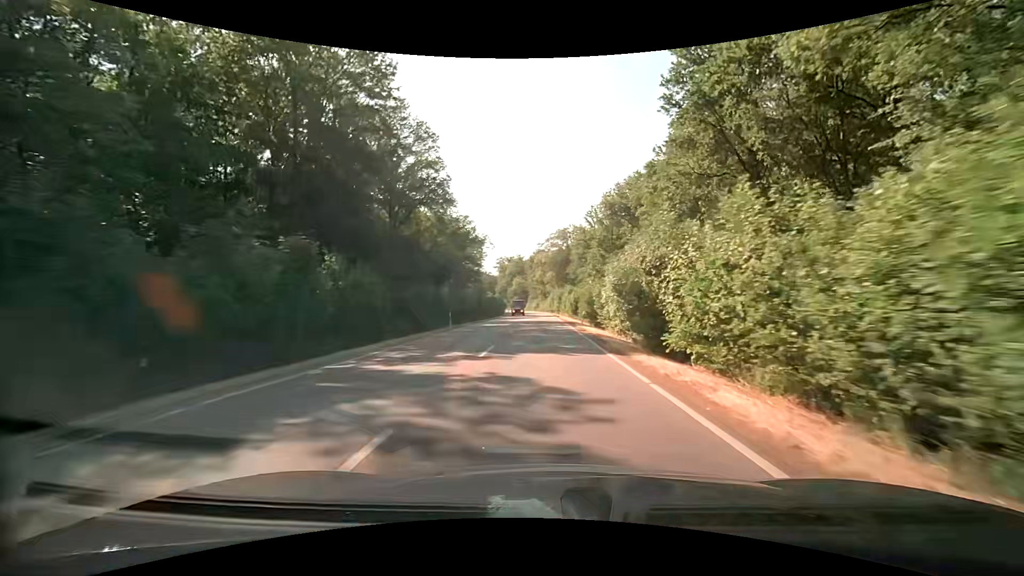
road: secondary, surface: asphalt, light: Day
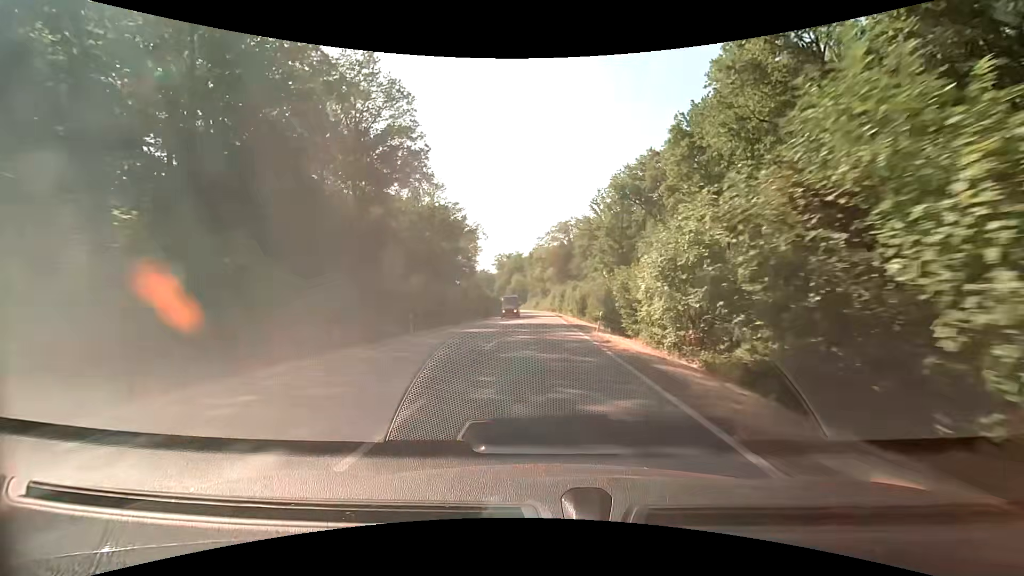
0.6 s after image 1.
(-0.1, +10.2) m; -1°
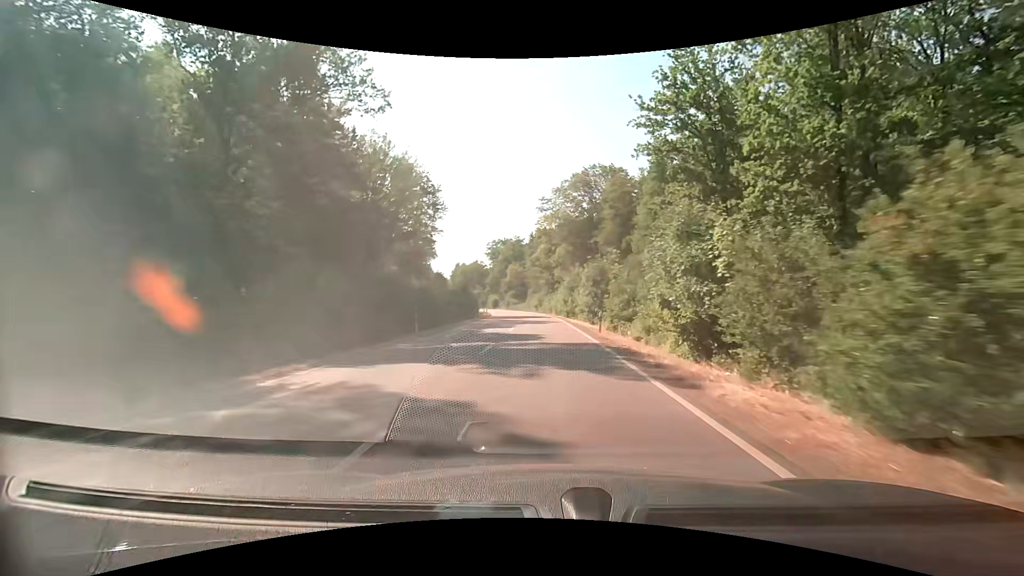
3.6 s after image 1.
(-0.2, +49.8) m; 0°
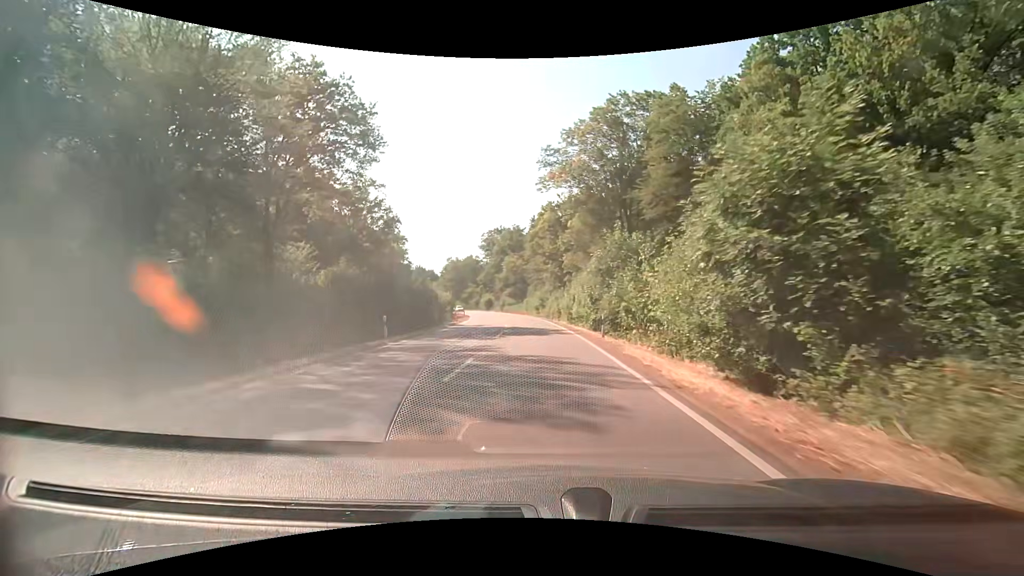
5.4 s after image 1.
(-0.4, +28.7) m; -1°
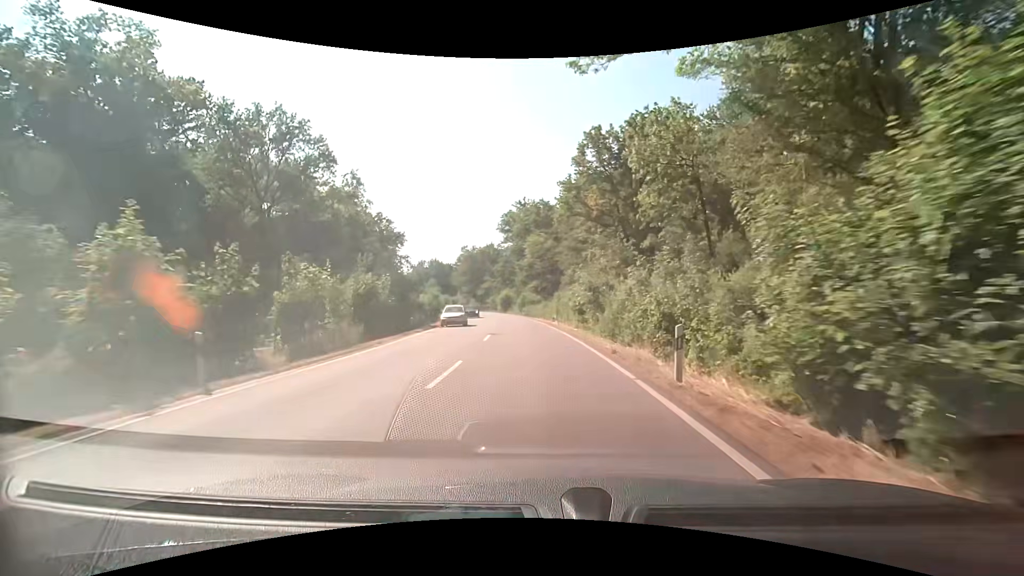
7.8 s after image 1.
(-0.6, +36.6) m; -3°
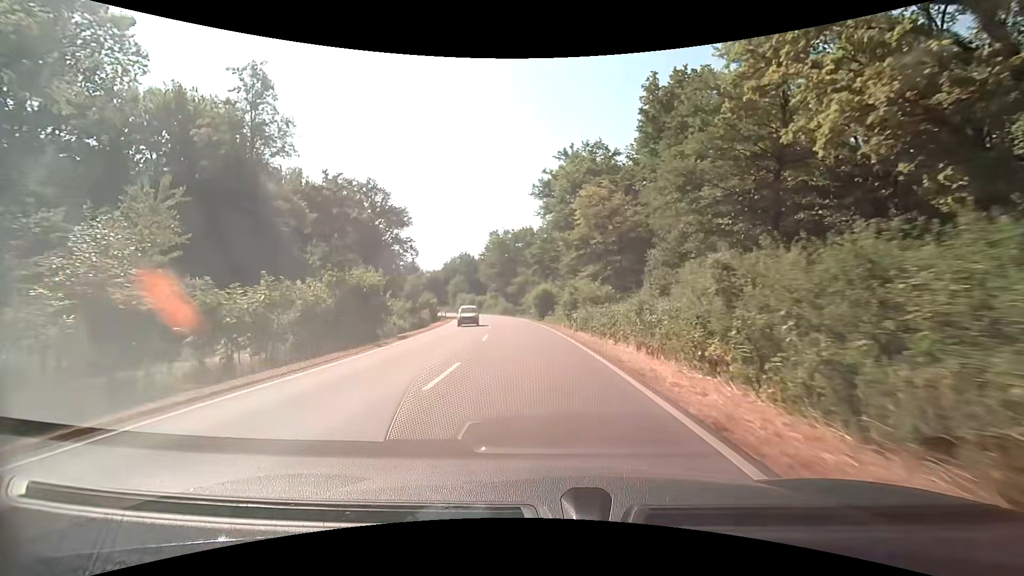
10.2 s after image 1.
(-1.6, +36.1) m; -6°
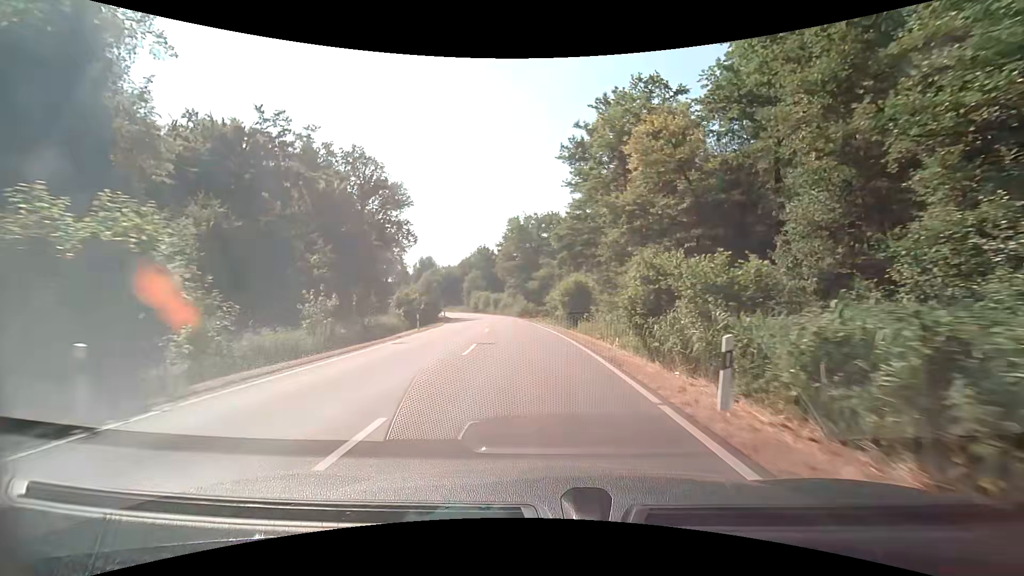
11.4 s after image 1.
(-0.4, +18.3) m; -3°
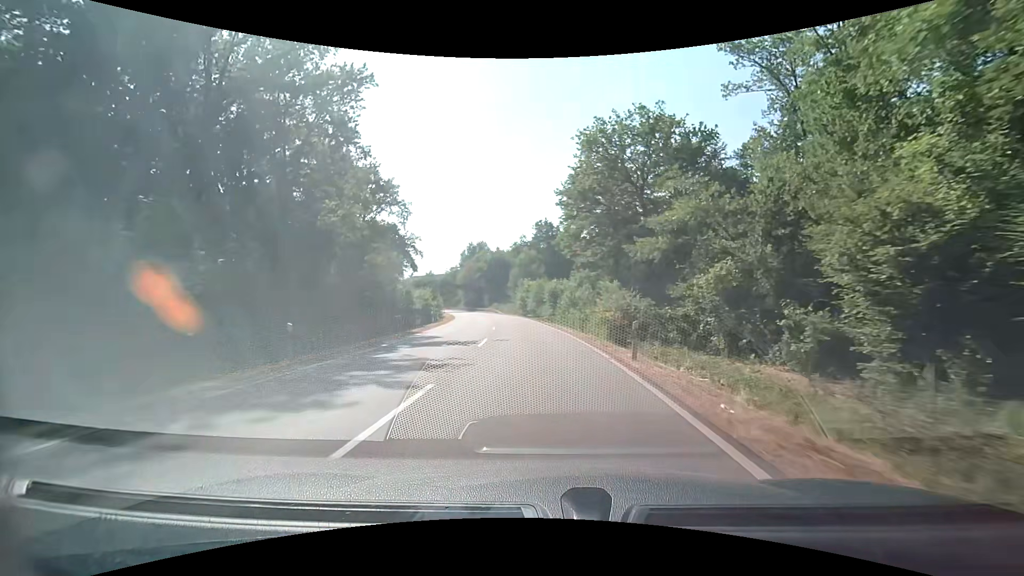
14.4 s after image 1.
(-3.1, +46.4) m; -8°
(0, +10) (-1, +20) (-1, +30) (-2, +40) (-3, +50) (-5, +60) (-6, +70) (-8, +79) (-11, +89) (-13, +99) m
